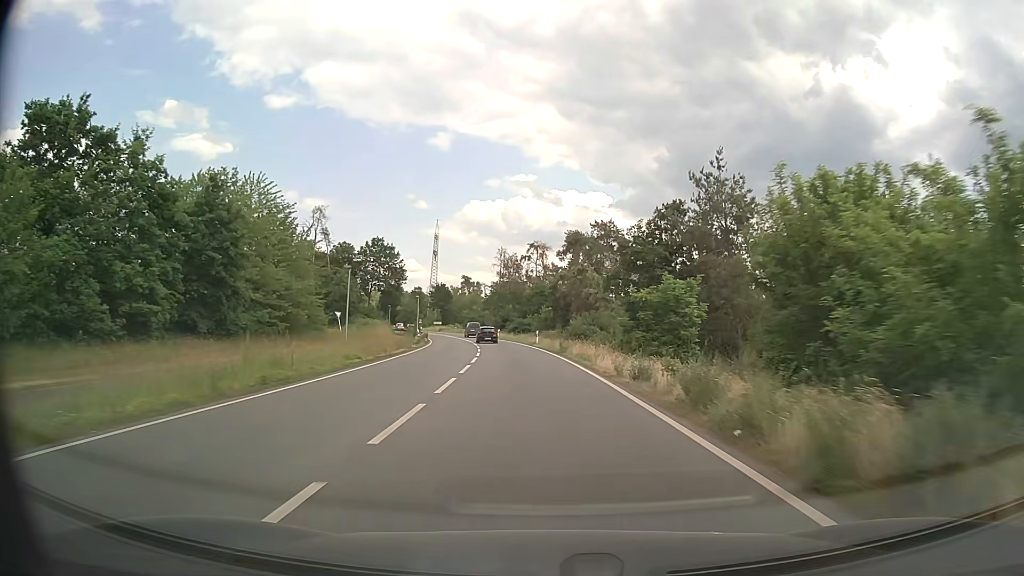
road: primary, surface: asphalt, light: Day
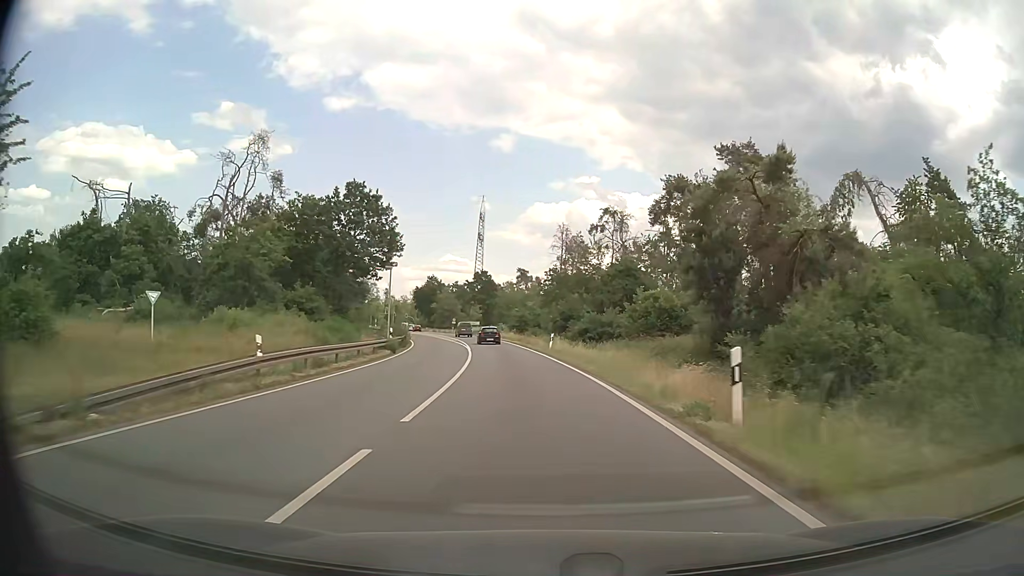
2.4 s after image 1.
(-2.0, +40.8) m; -6°
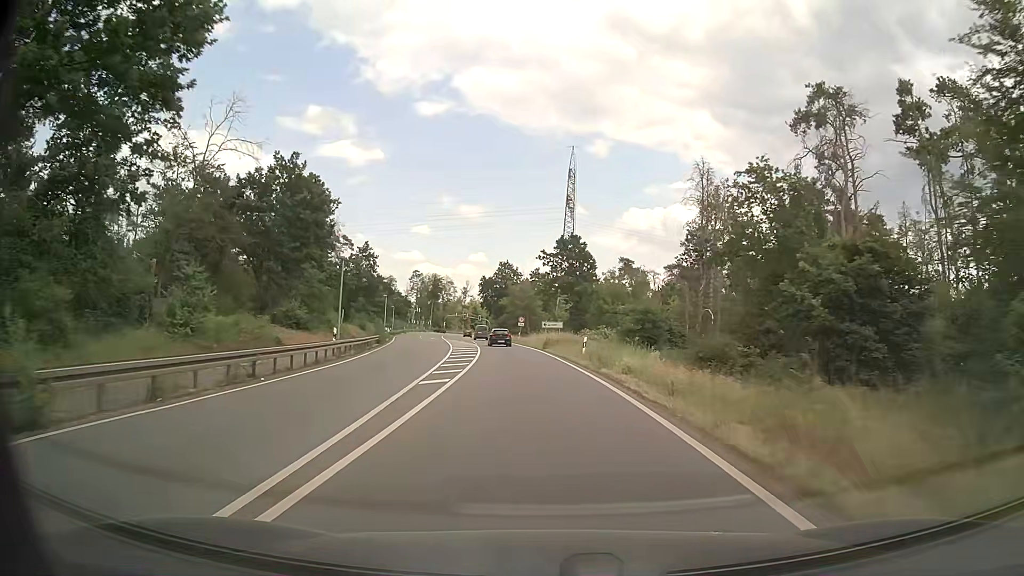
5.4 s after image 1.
(-3.1, +49.2) m; -8°
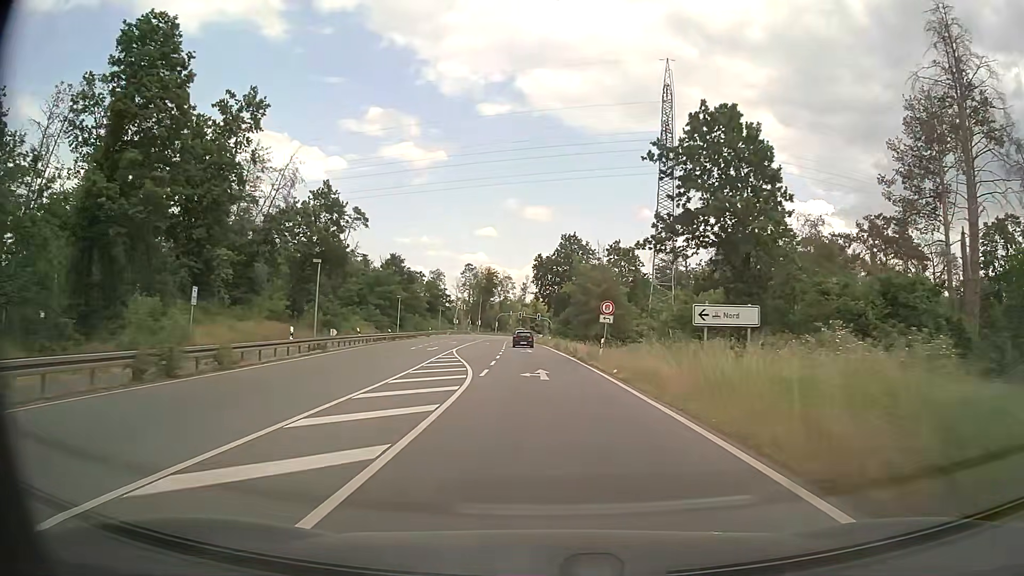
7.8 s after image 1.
(-2.0, +40.1) m; -6°
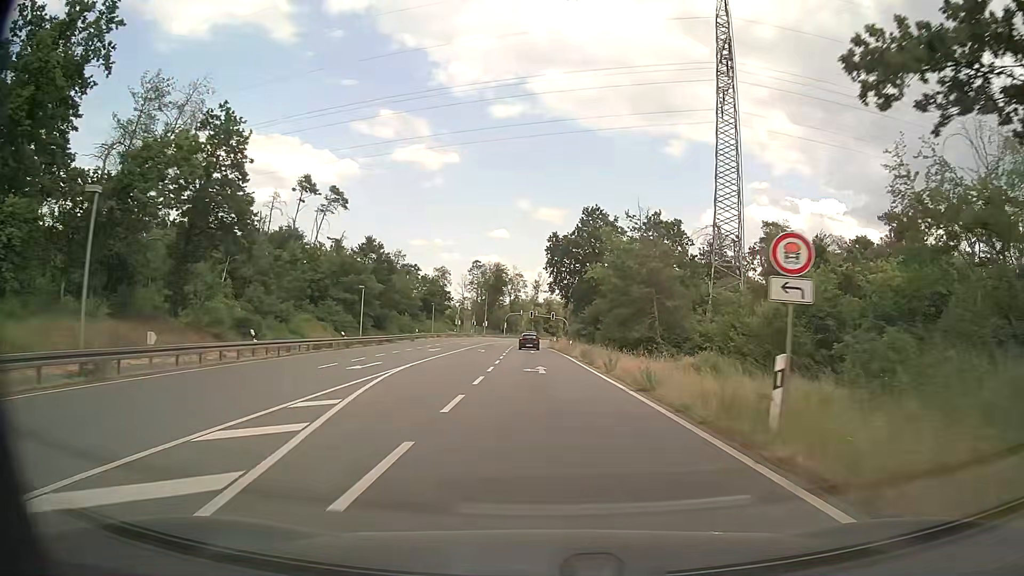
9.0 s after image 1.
(-0.3, +21.1) m; -1°
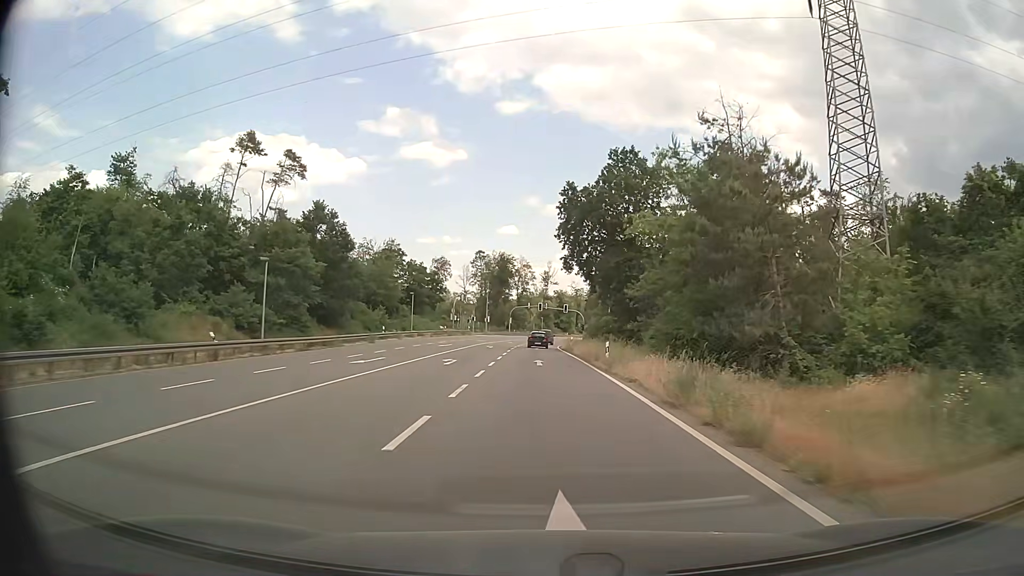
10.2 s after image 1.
(-0.2, +21.9) m; -1°
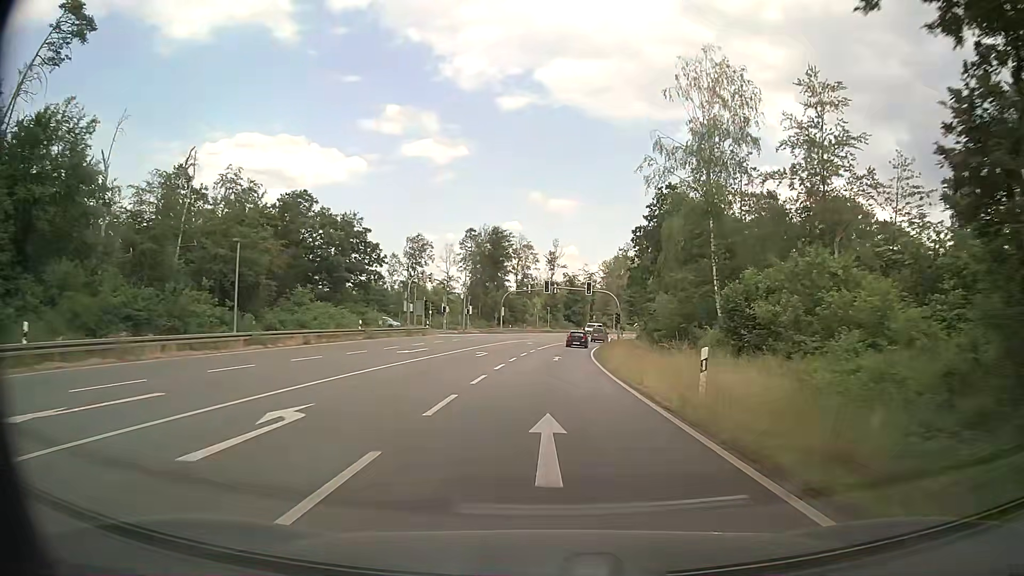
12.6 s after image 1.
(-0.7, +45.2) m; -1°
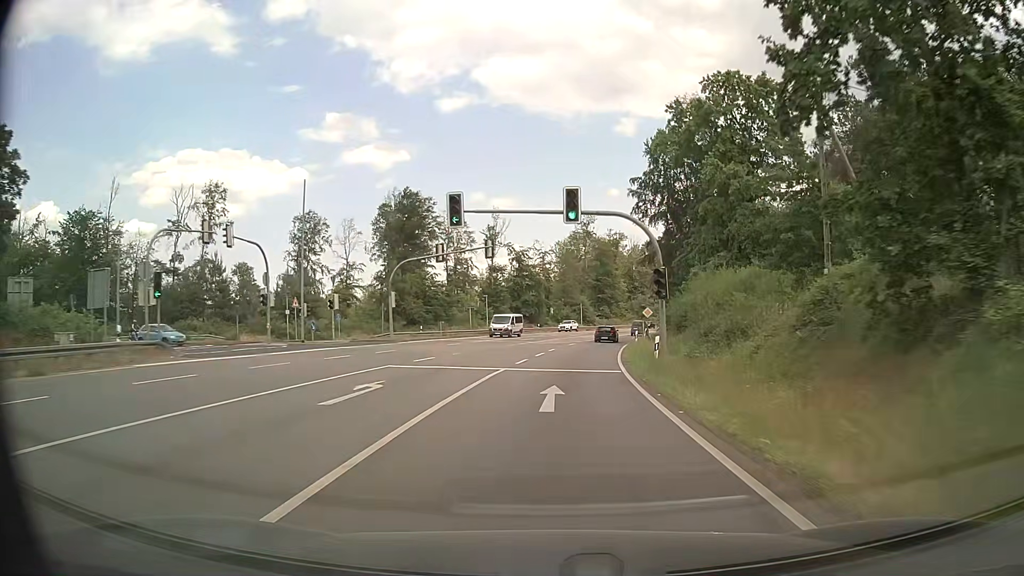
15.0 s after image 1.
(+1.4, +45.1) m; +4°
(0, +10) (+1, +20) (+1, +30) (+3, +40) (+4, +50) (+6, +60) (+8, +69) (+10, +79) (+13, +89) (+16, +98) m
